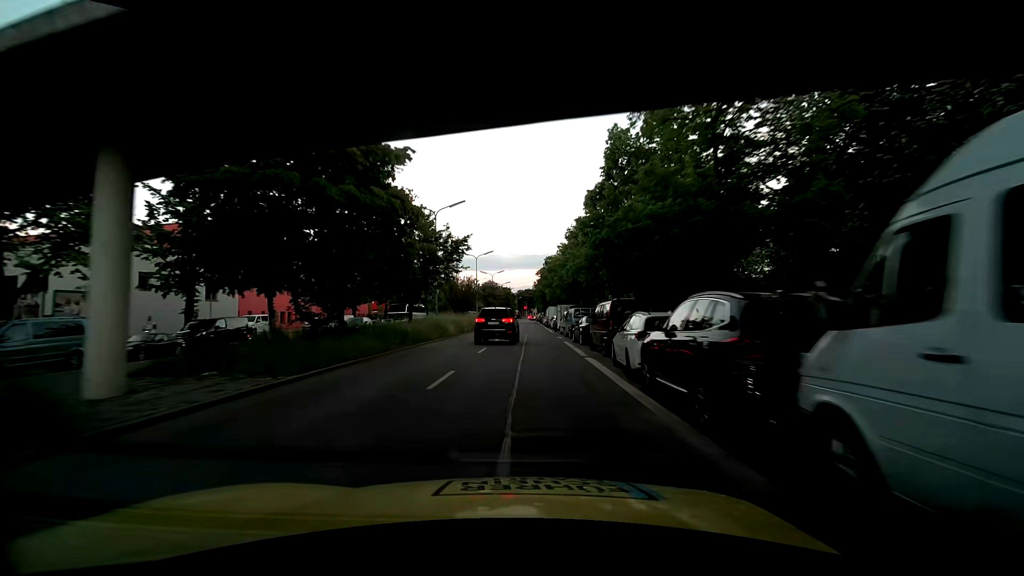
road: secondary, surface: asphalt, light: Day
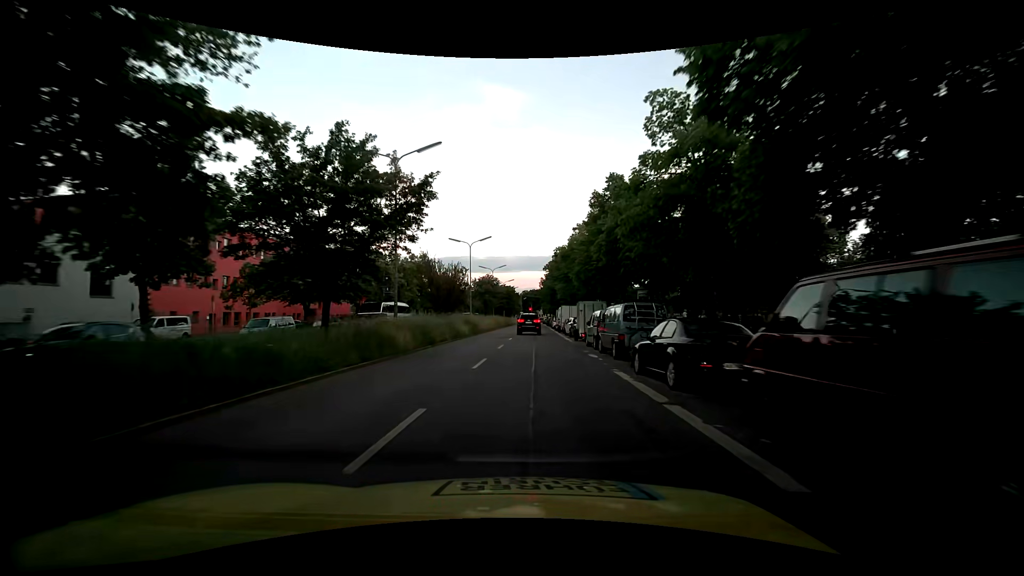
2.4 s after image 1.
(-0.2, +13.8) m; -1°
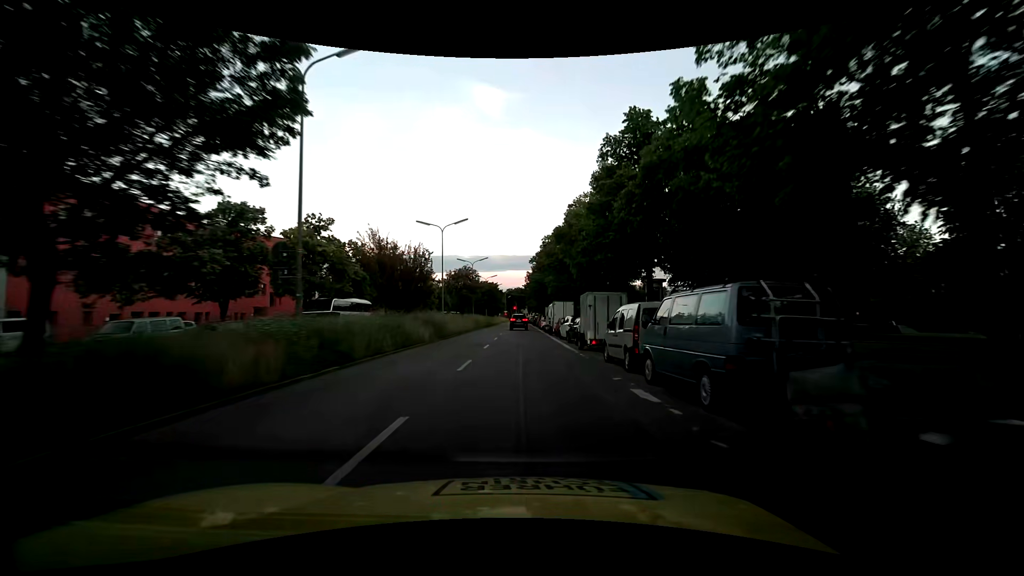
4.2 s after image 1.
(0.0, +9.7) m; +1°
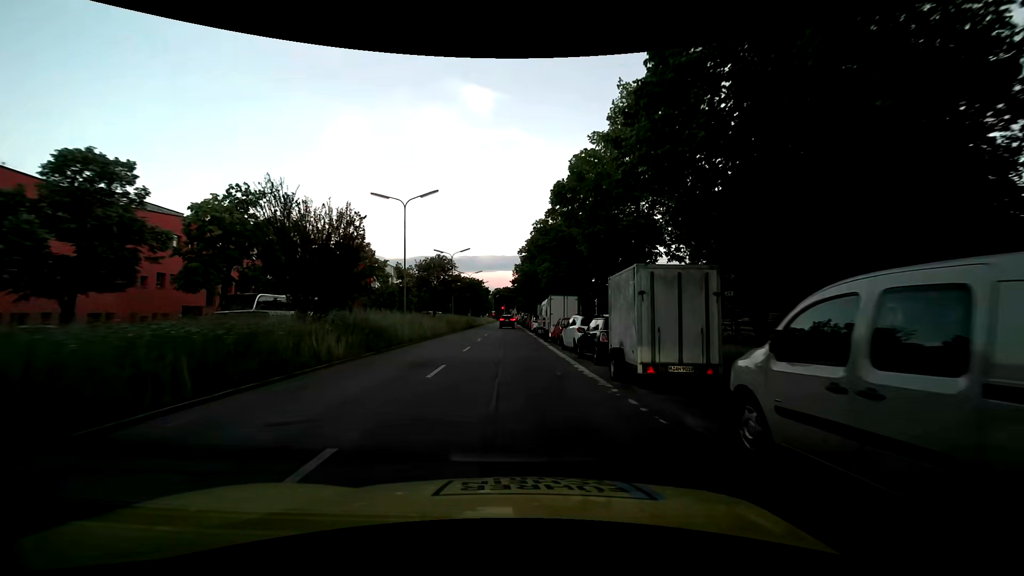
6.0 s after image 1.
(+0.1, +10.6) m; +2°
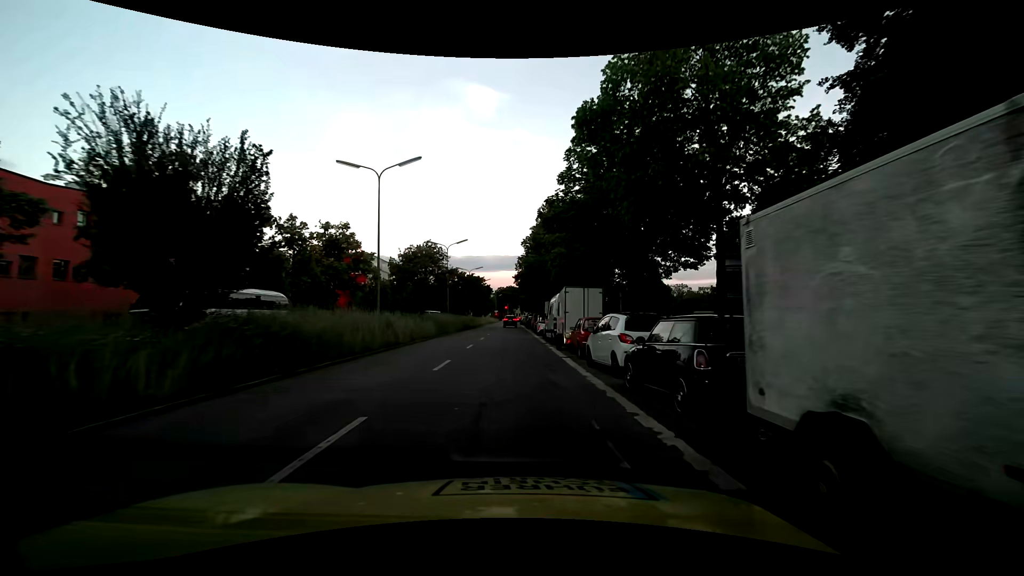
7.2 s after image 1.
(-0.2, +7.5) m; -2°
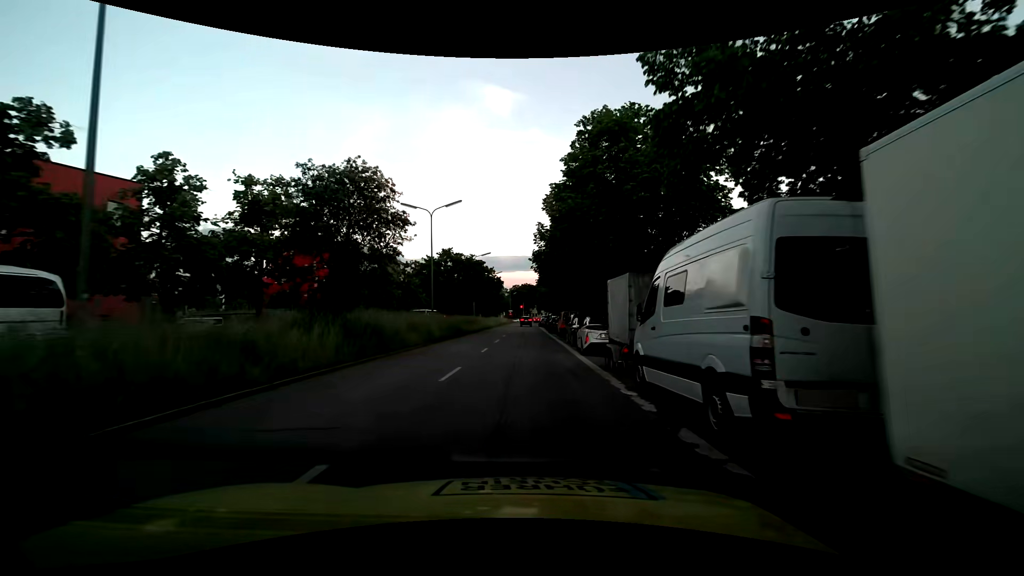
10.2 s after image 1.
(-0.4, +20.2) m; -1°
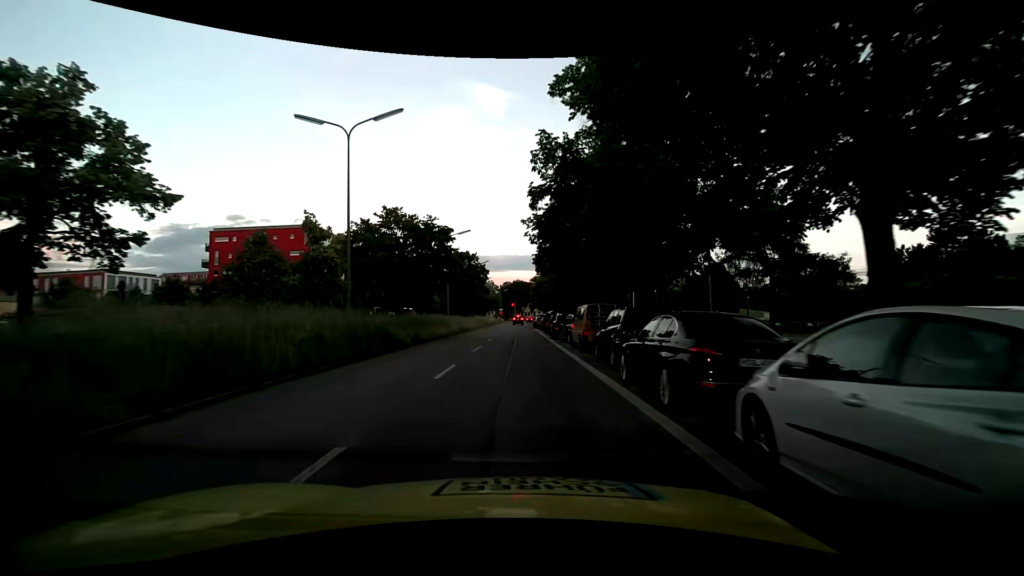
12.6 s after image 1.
(+0.1, +17.3) m; +1°
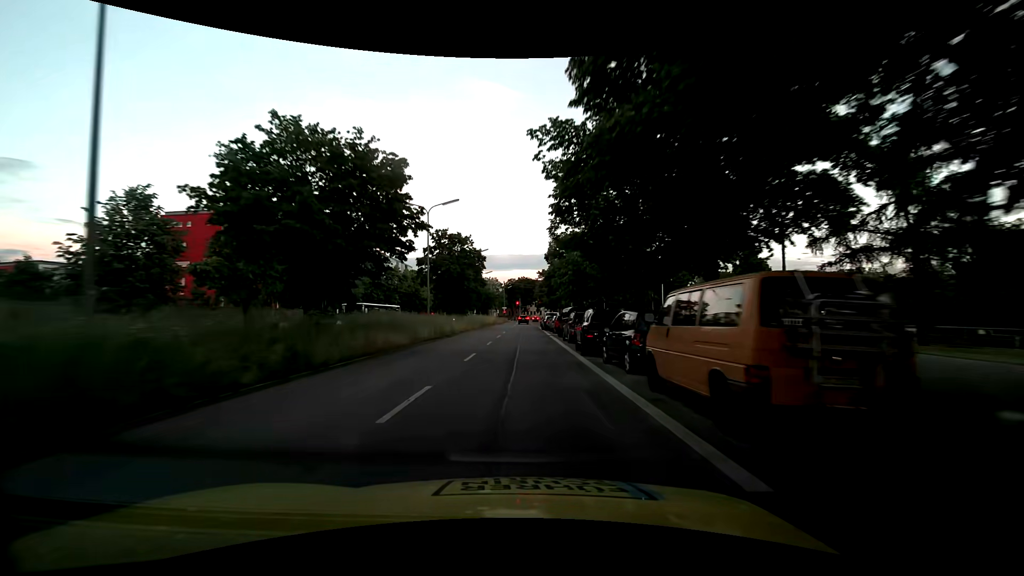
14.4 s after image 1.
(-0.1, +13.5) m; 0°
